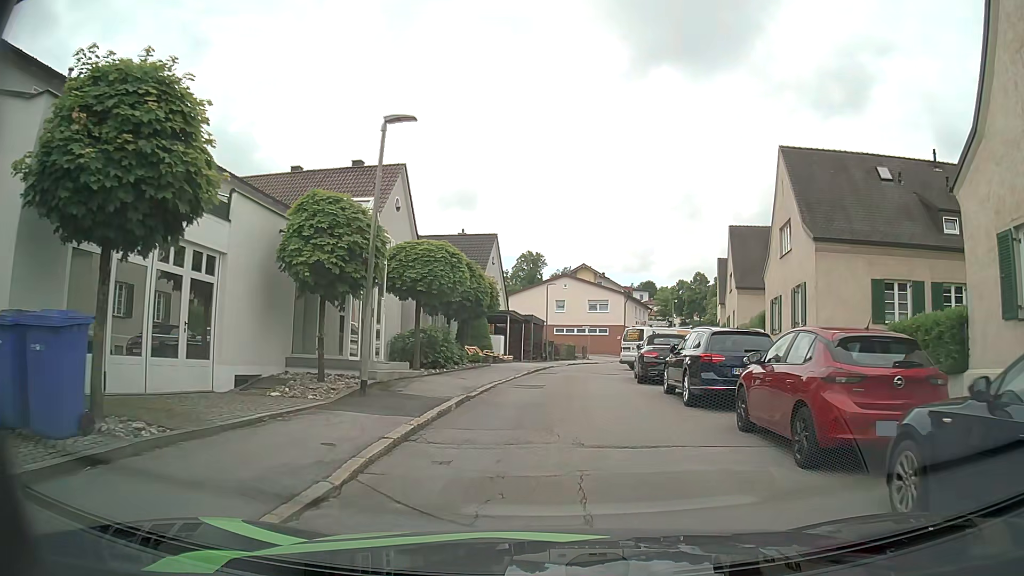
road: residential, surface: asphalt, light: Day
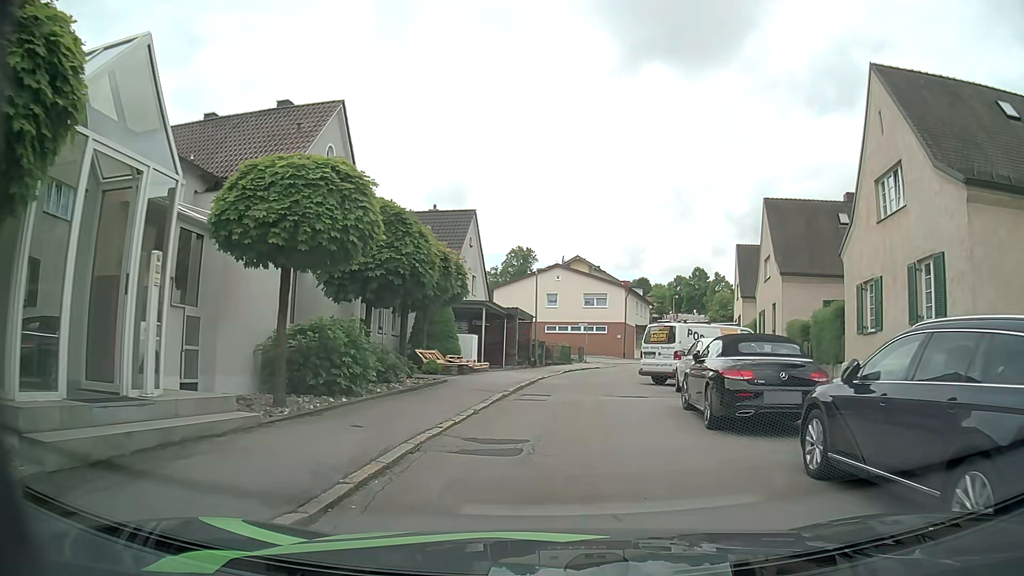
(-0.2, +9.2) m; -1°
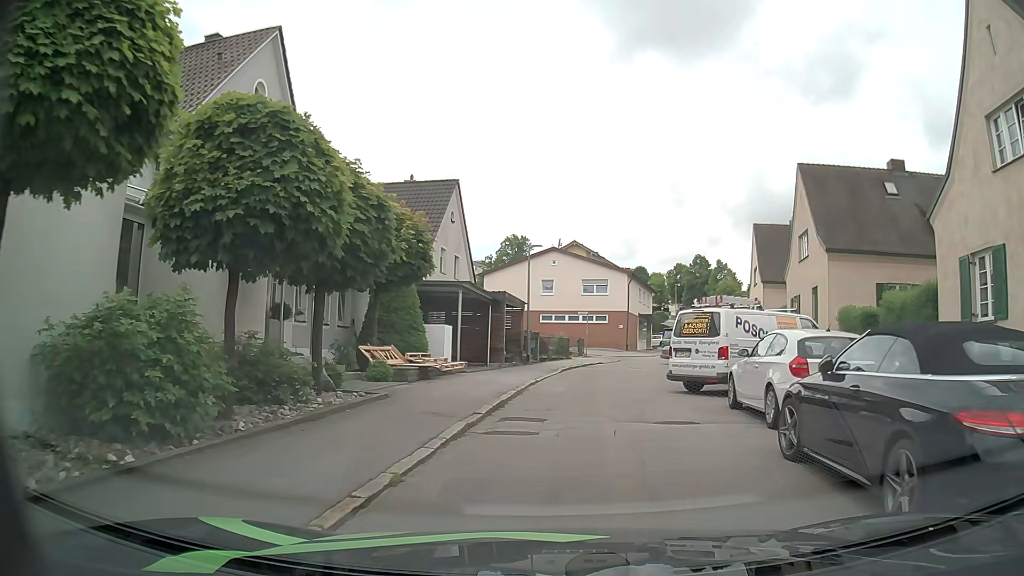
(+0.1, +5.8) m; +1°
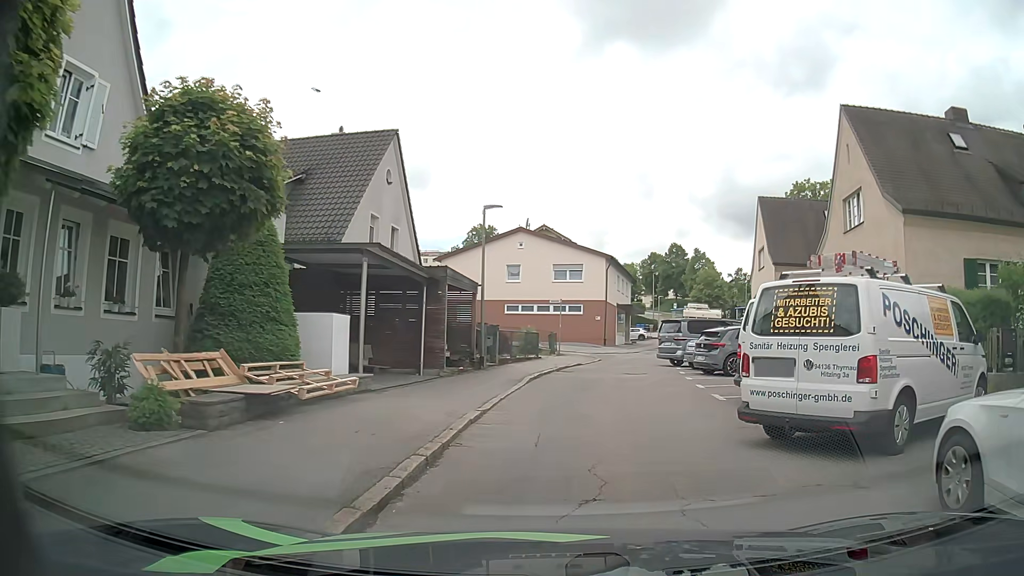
(+0.1, +7.9) m; +2°
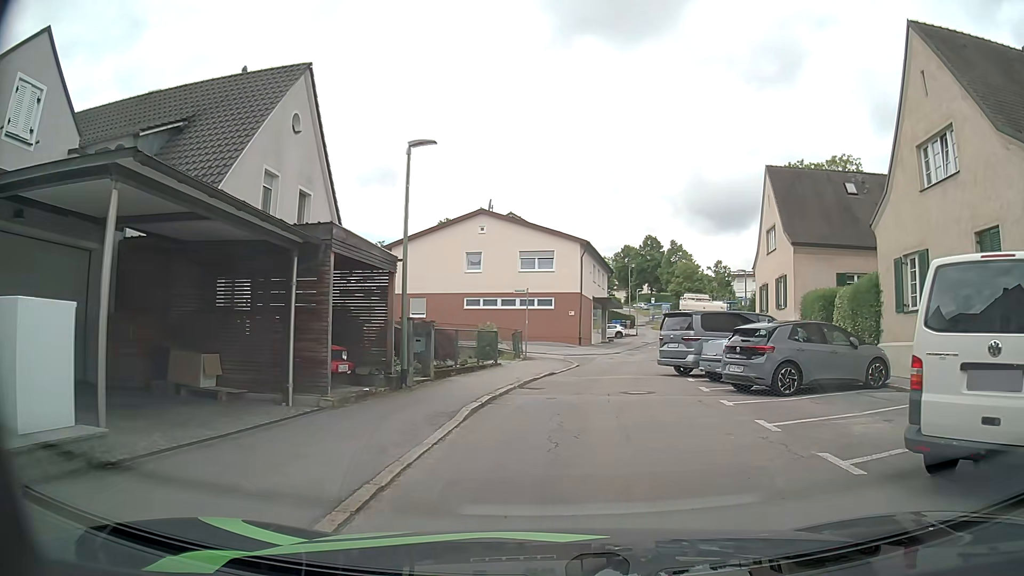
(+0.2, +7.2) m; +2°
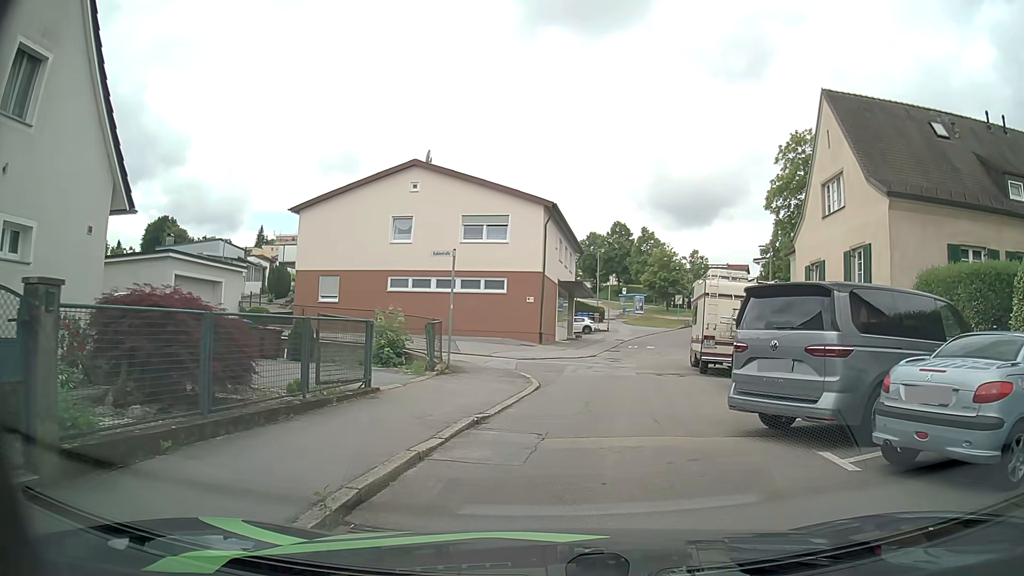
(+0.6, +11.7) m; +4°
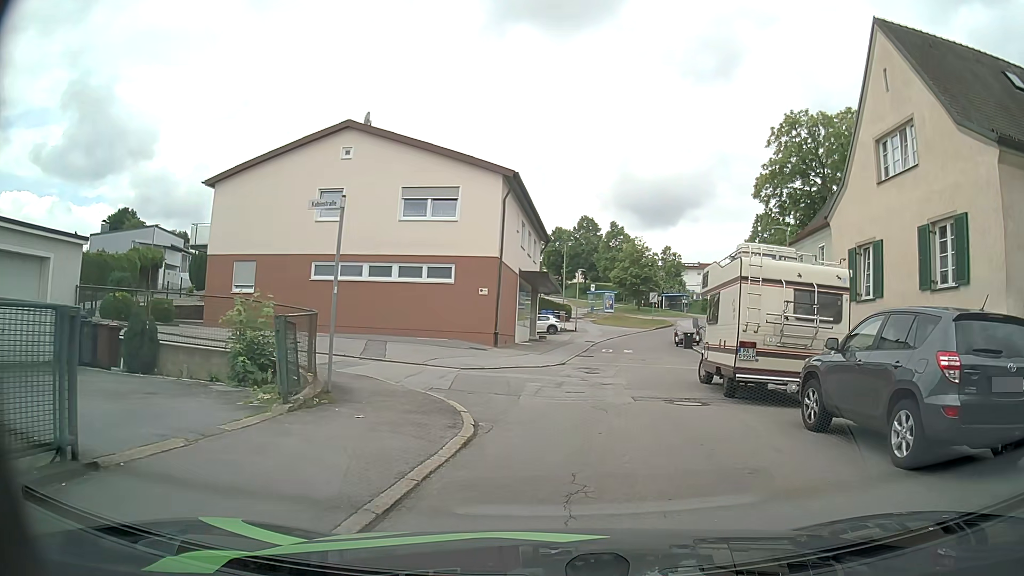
(+0.2, +6.6) m; +4°
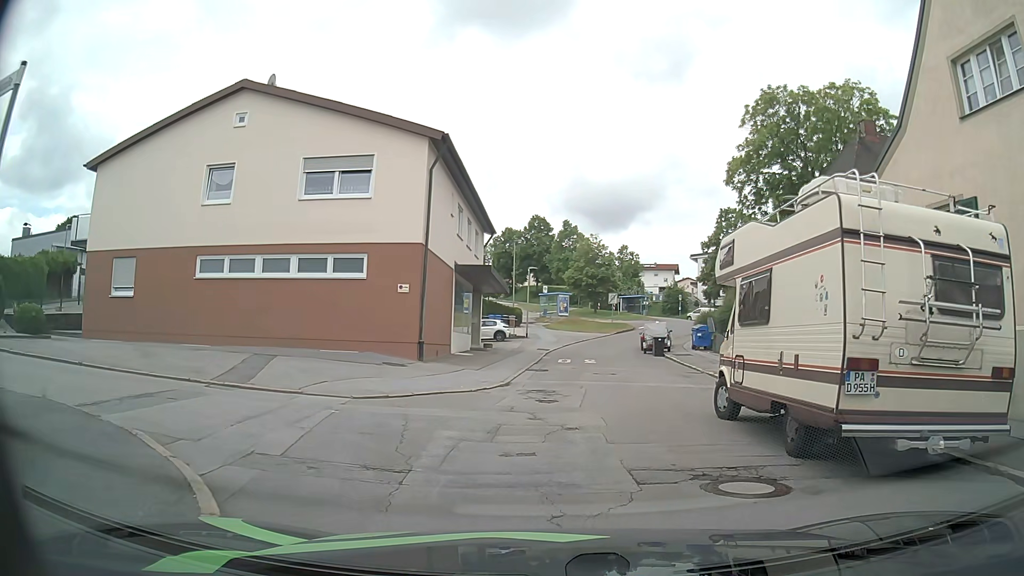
(+0.2, +6.2) m; +3°
